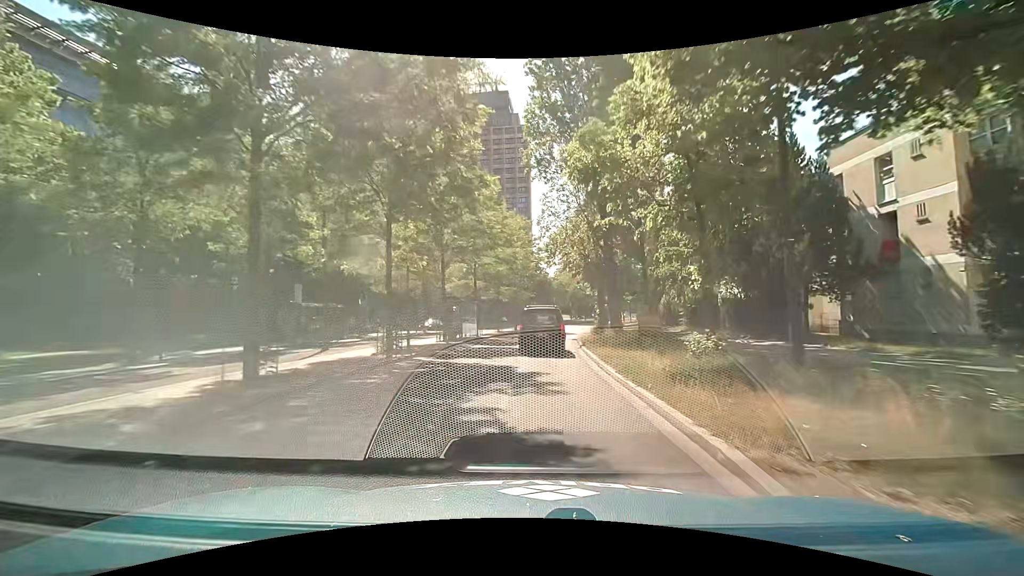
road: secondary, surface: asphalt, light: Day
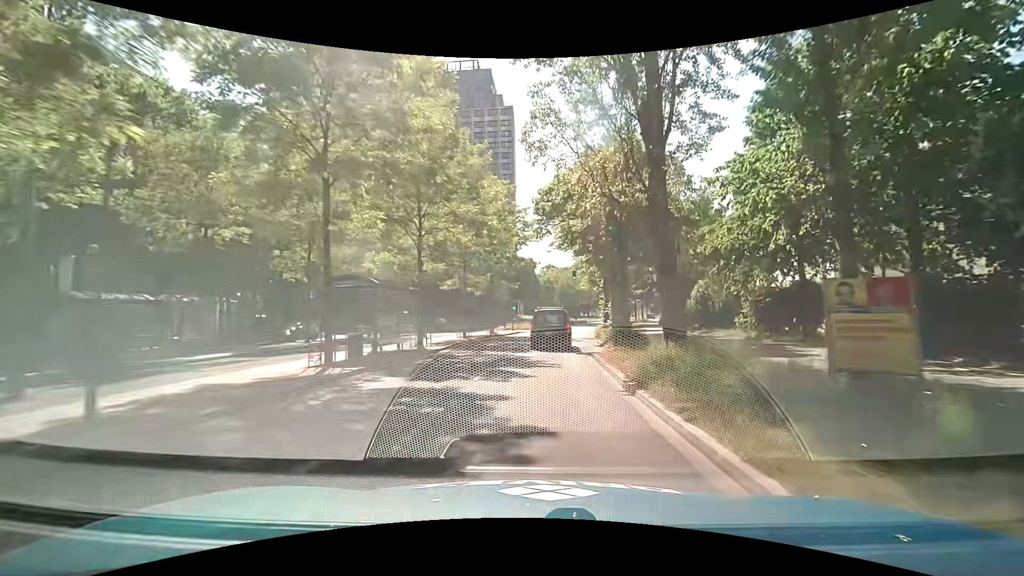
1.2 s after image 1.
(+0.2, +14.2) m; +1°
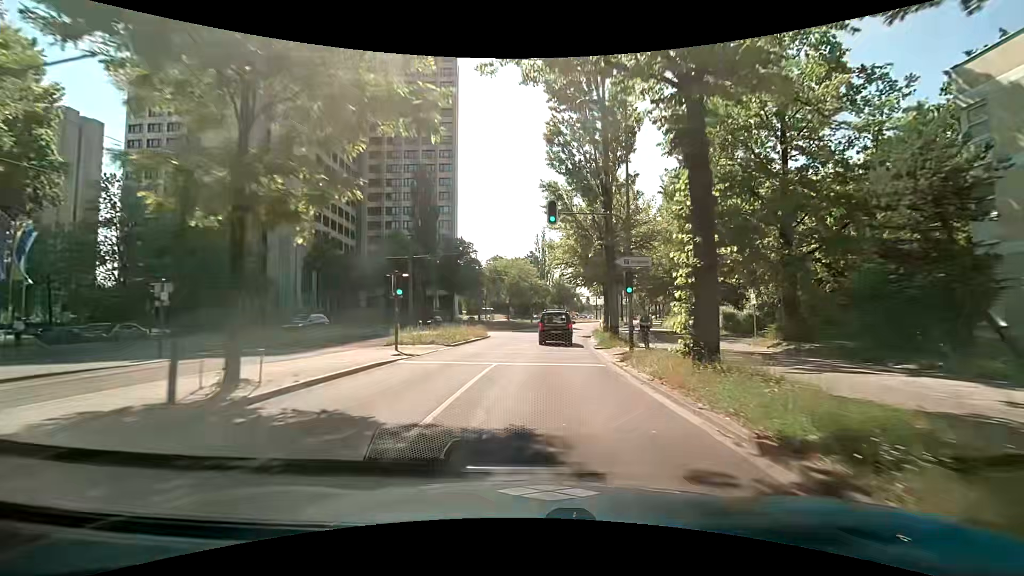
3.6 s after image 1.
(+1.8, +30.0) m; +6°
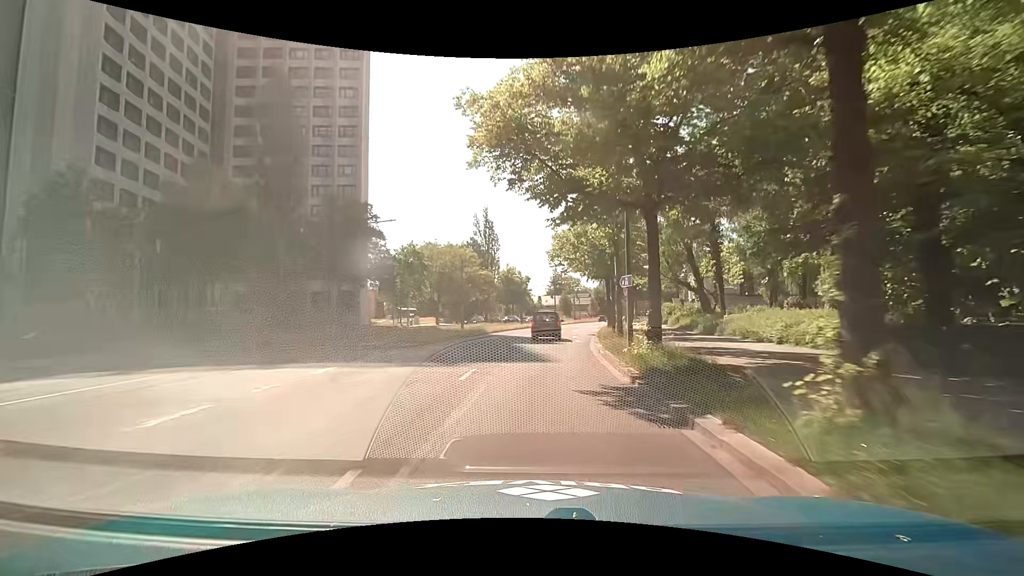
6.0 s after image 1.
(+1.7, +30.8) m; +6°
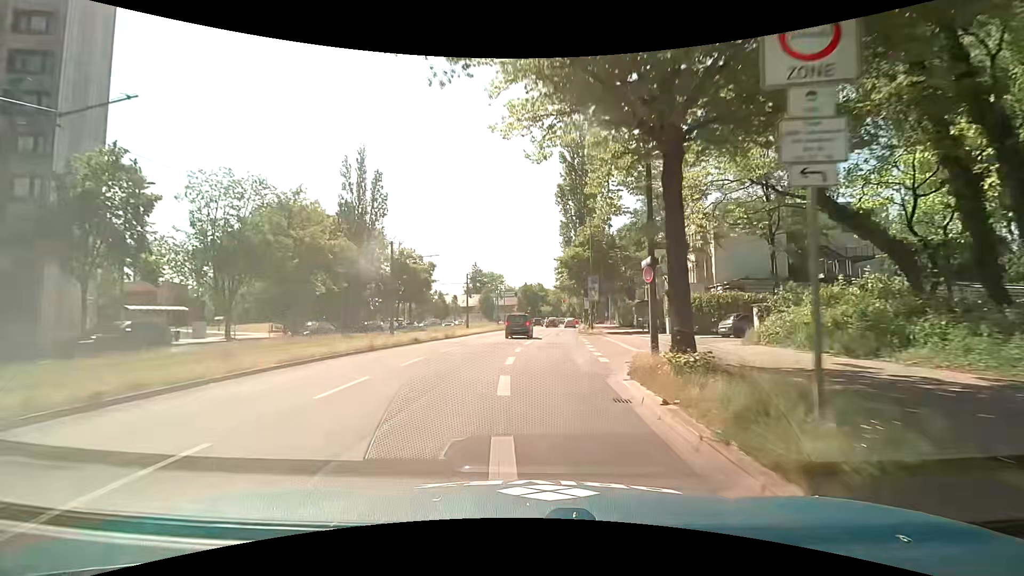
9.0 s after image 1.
(+3.1, +37.3) m; +8°
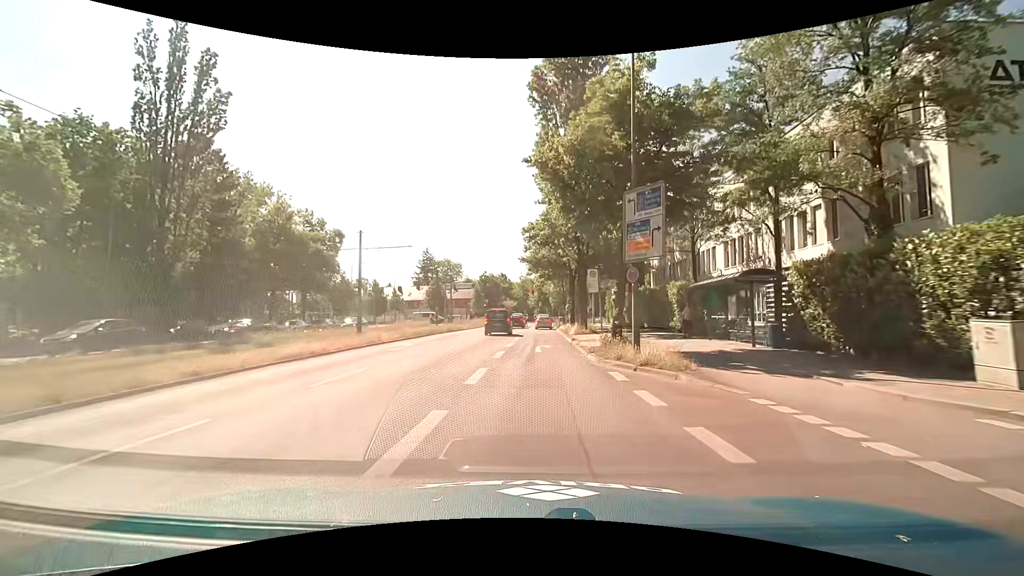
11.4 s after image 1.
(+1.4, +28.4) m; +5°
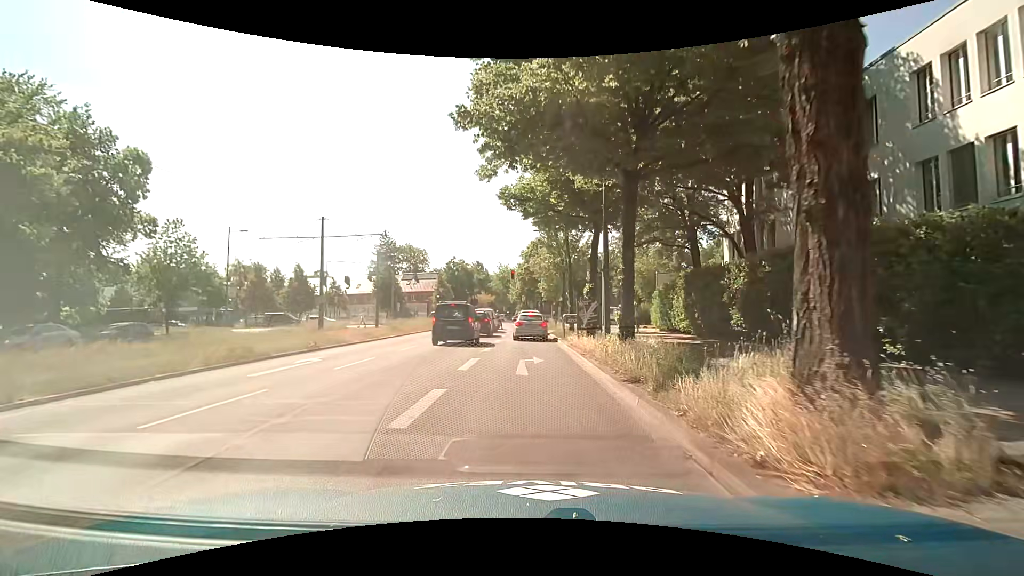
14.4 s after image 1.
(+0.5, +27.8) m; +2°
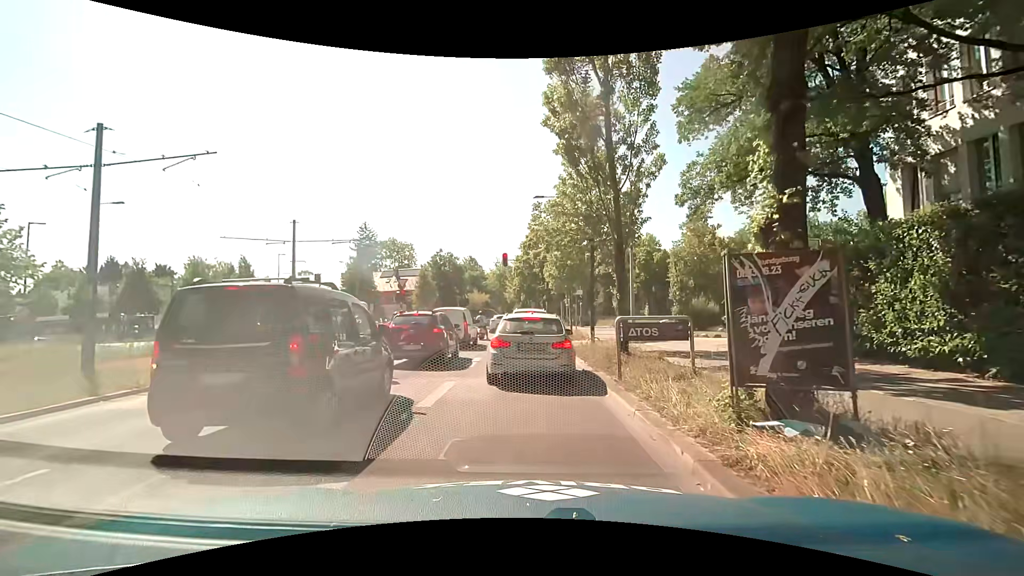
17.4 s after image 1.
(0.0, +15.3) m; +1°
